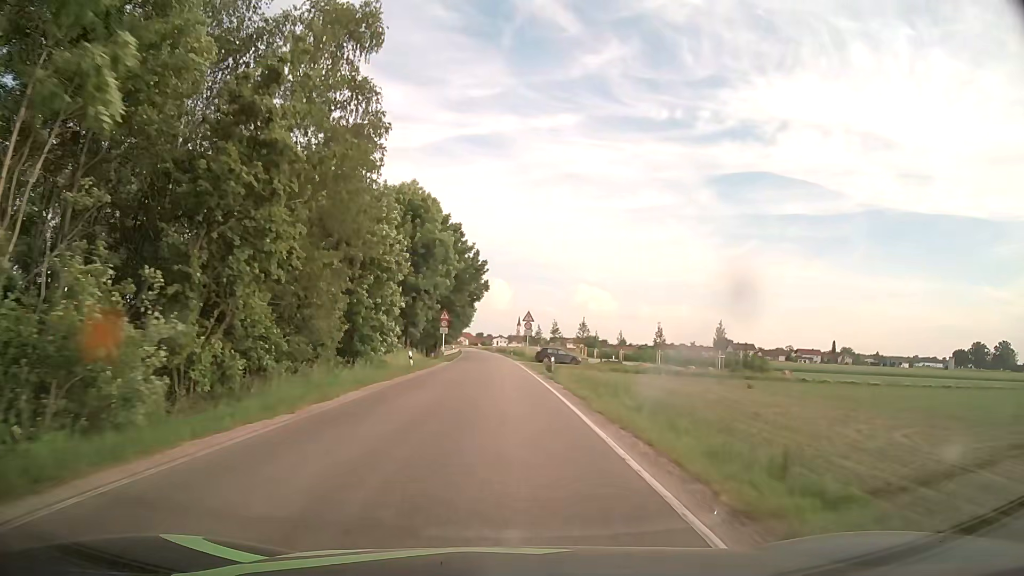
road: secondary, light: Day
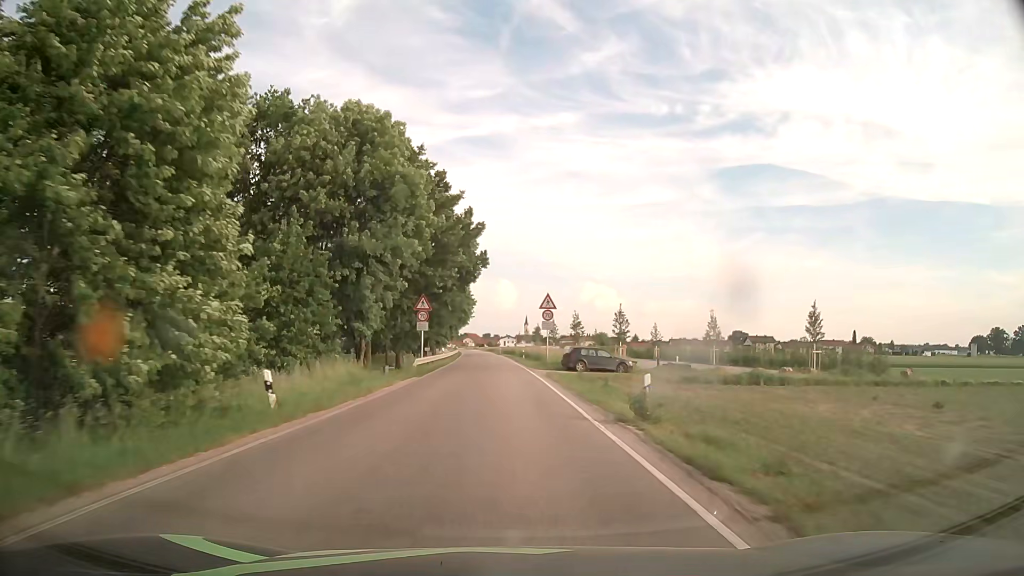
(-0.1, +21.6) m; -1°
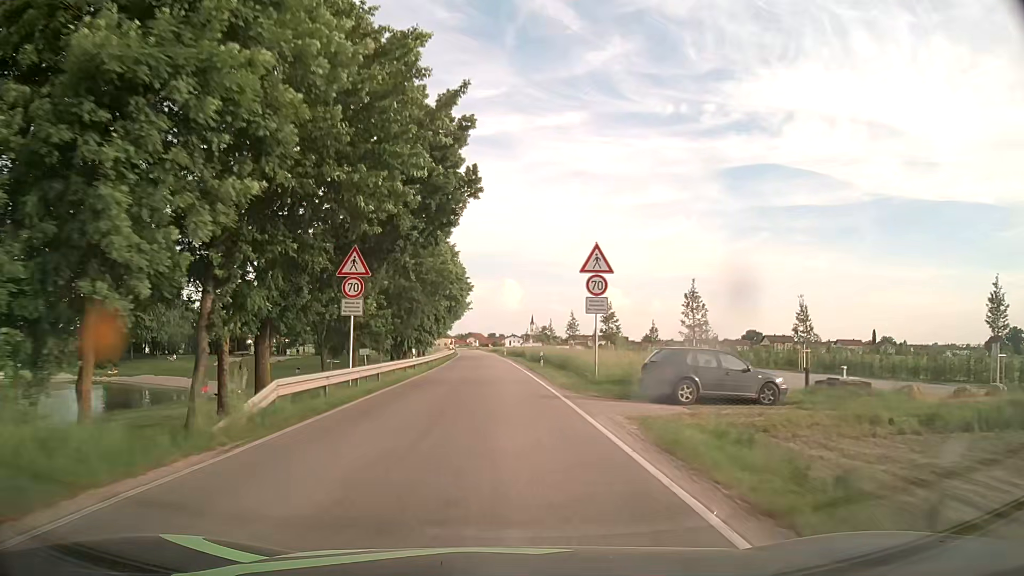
(-0.1, +21.6) m; -1°
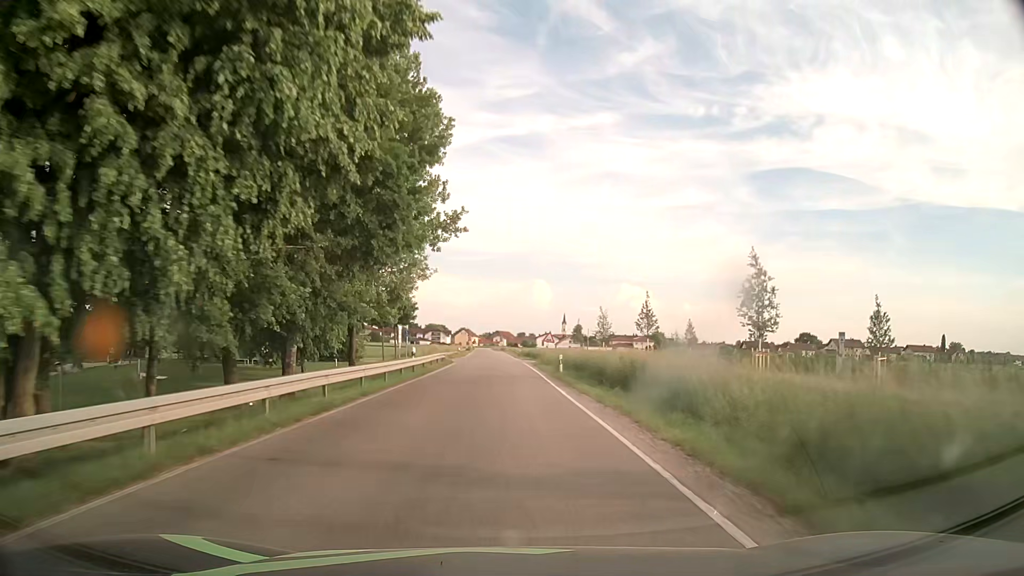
(-1.0, +53.5) m; -2°
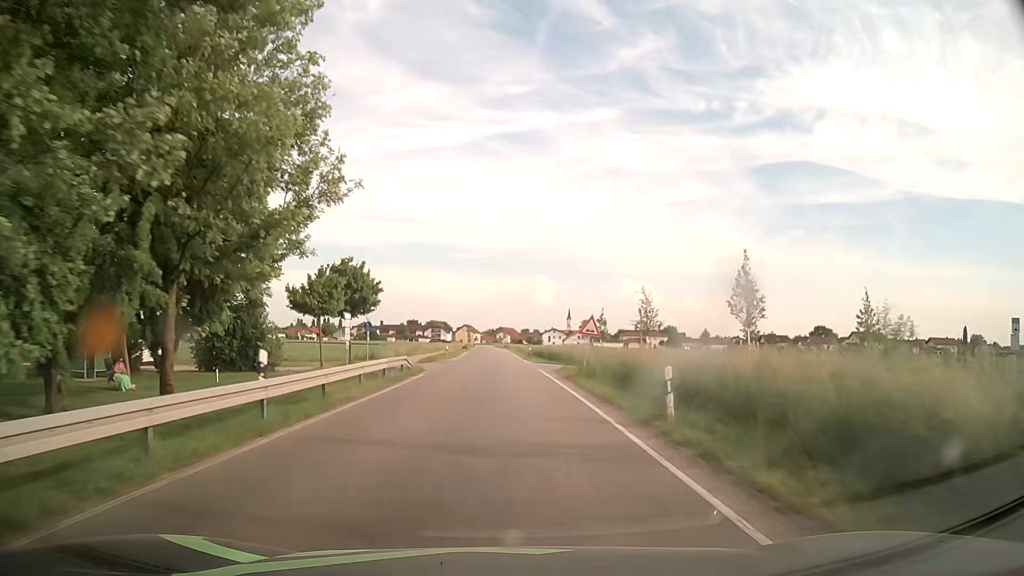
(0.0, +20.1) m; 0°
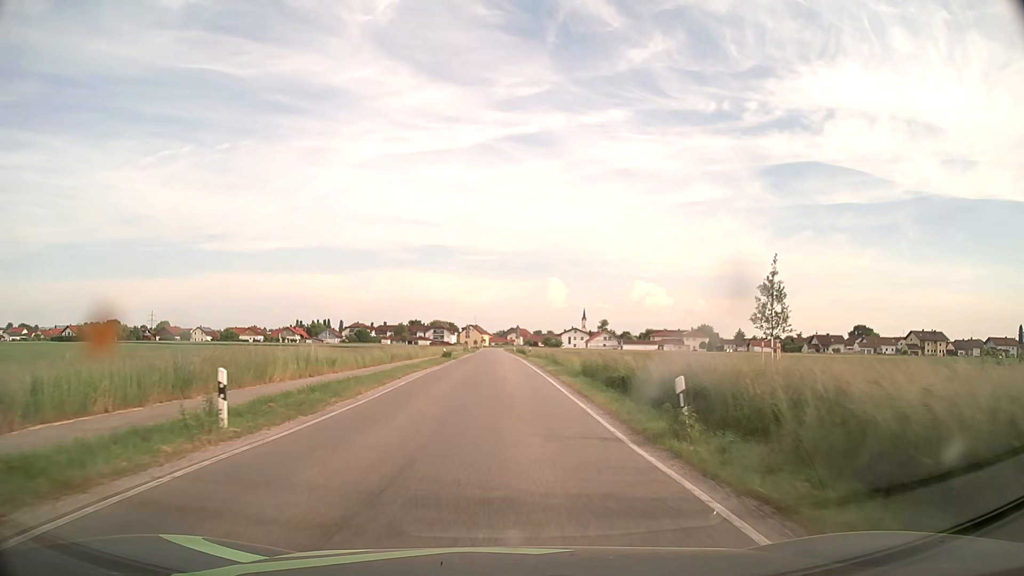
(-0.4, +45.7) m; -1°
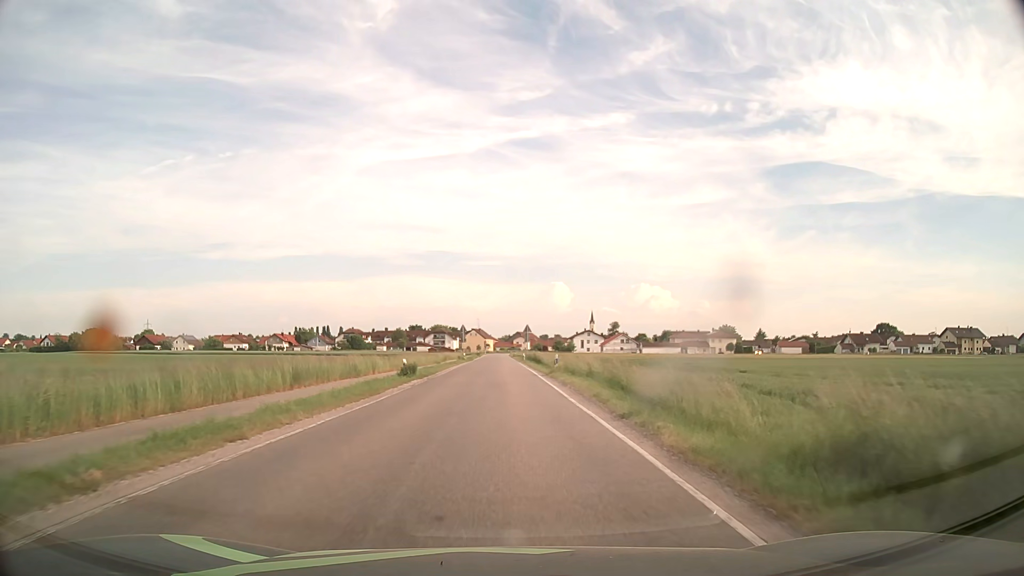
(0.0, +24.5) m; 0°
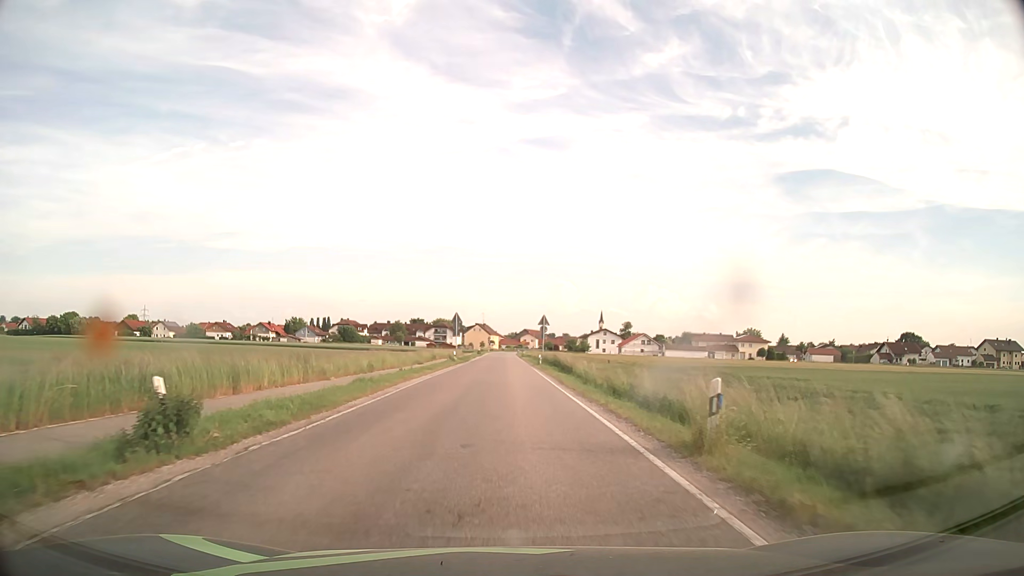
(-0.2, +23.6) m; -1°
(0, +10) (0, +20) (0, +30) (0, +40) (0, +50) (0, +60) (0, +70) (0, +80) (0, +90) (0, +100) m
